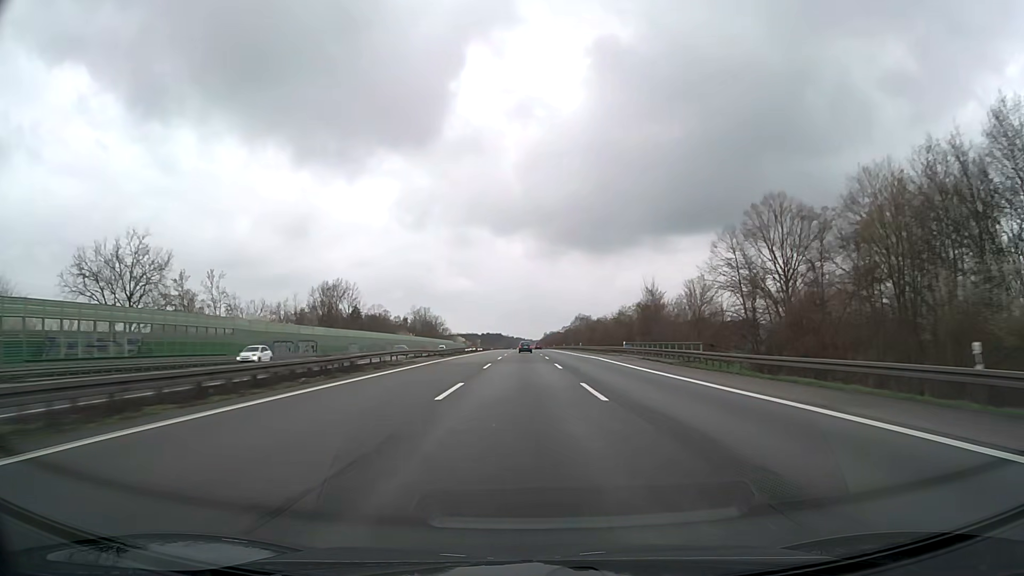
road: motorway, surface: asphalt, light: Day
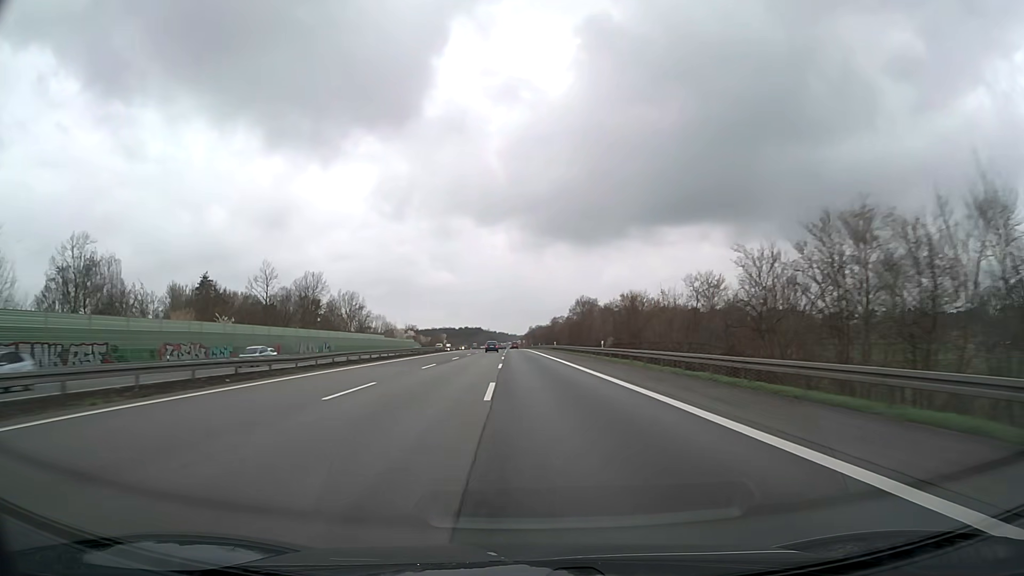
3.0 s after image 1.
(+1.6, +108.7) m; +1°
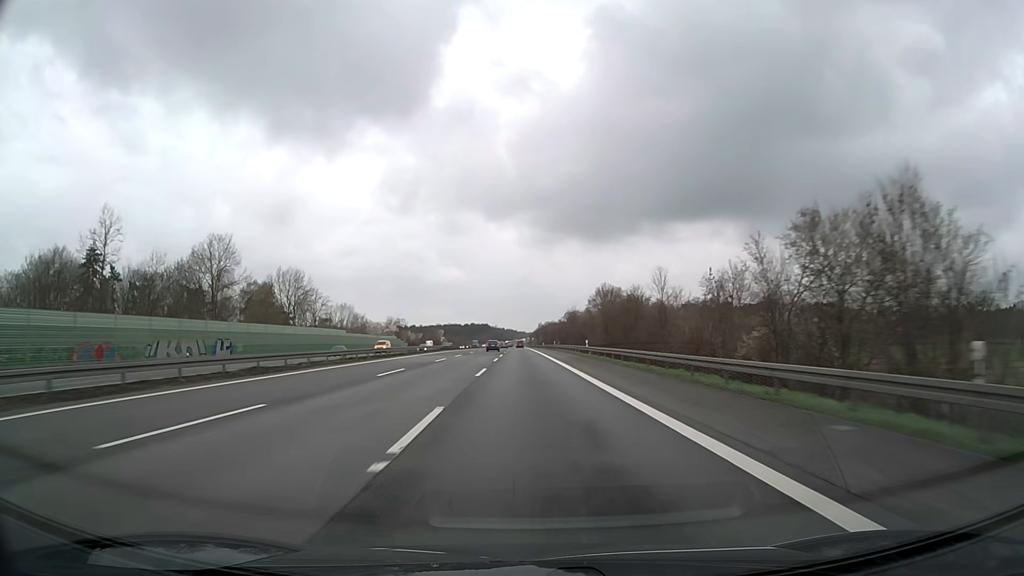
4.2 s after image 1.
(-0.3, +44.1) m; -1°
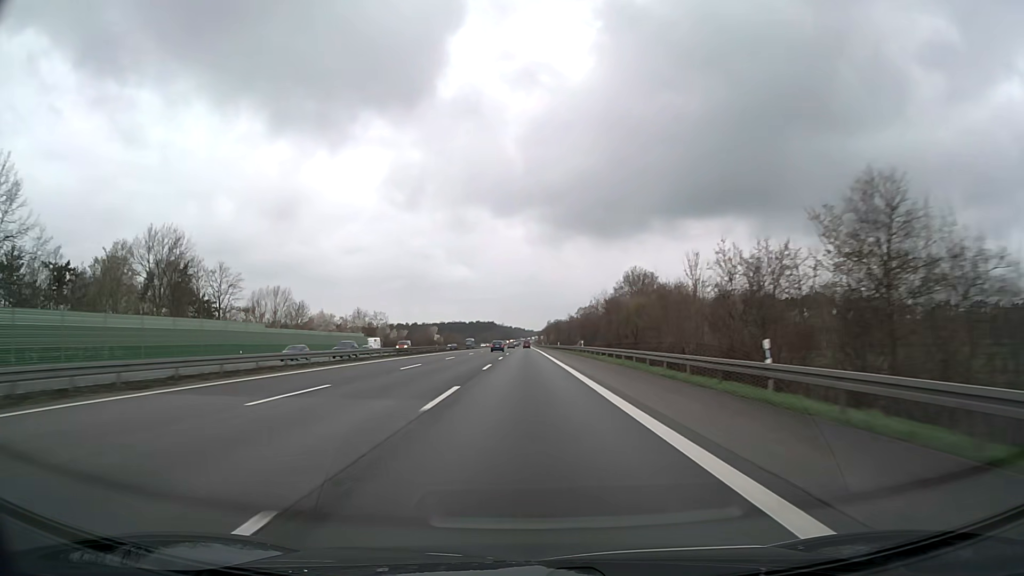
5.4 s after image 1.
(-0.2, +44.3) m; -1°
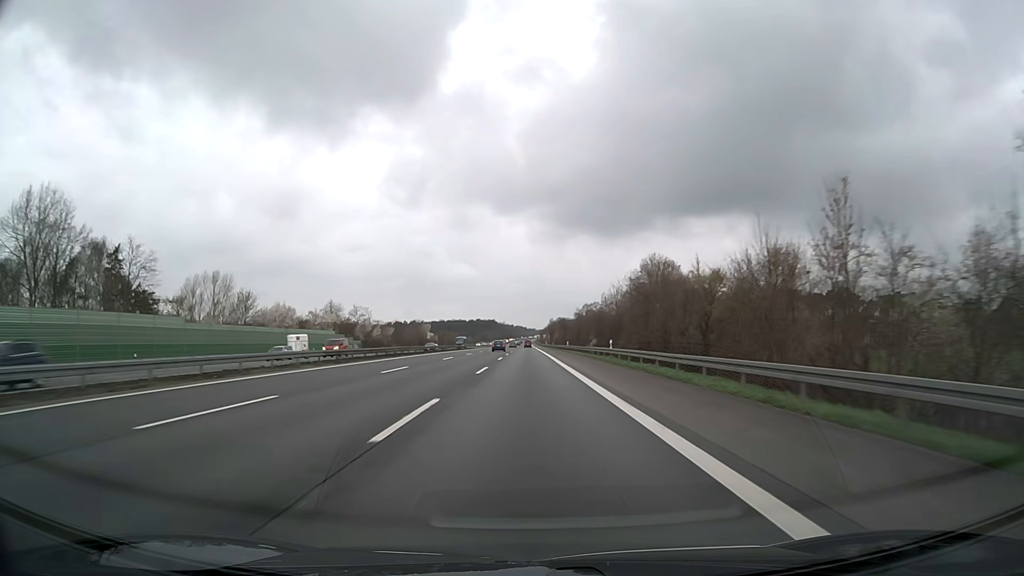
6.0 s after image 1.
(-0.1, +22.2) m; 0°
(0, +10) (0, +20) (0, +30) (0, +40) (0, +50) (0, +60) (0, +70) (0, +80) (0, +90) (0, +100) m
